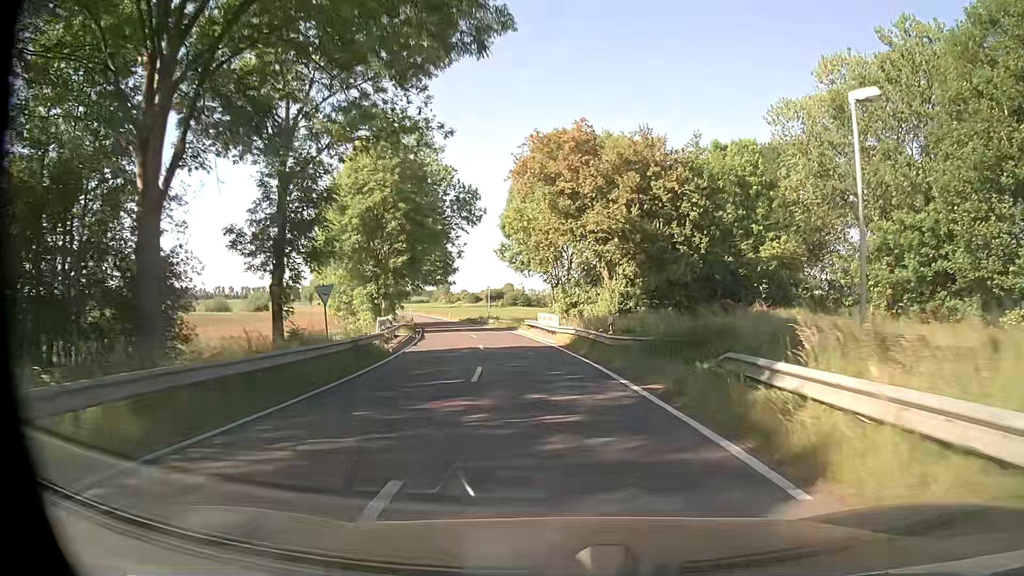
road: secondary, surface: asphalt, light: Day
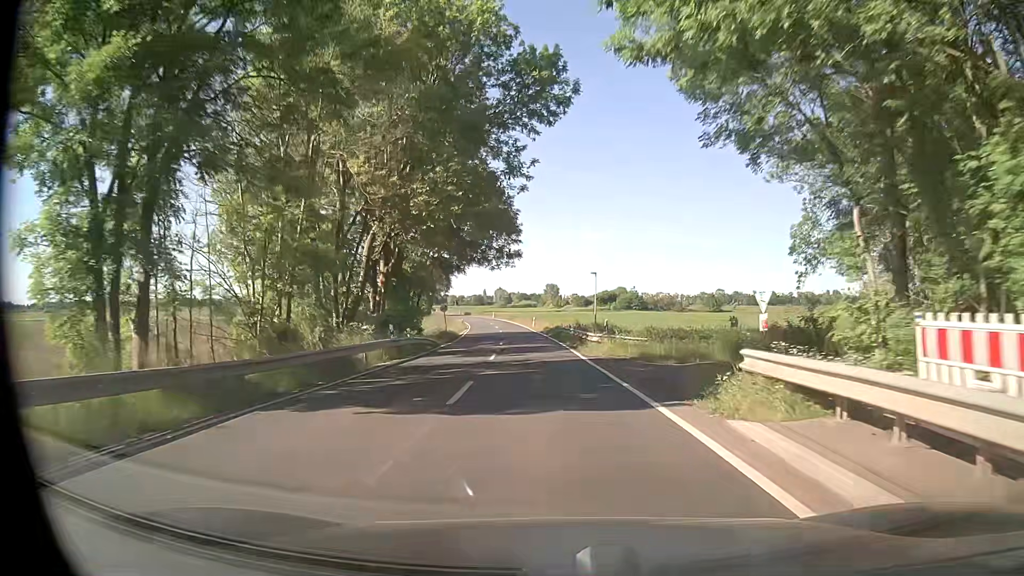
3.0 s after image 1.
(-3.3, +39.7) m; -10°
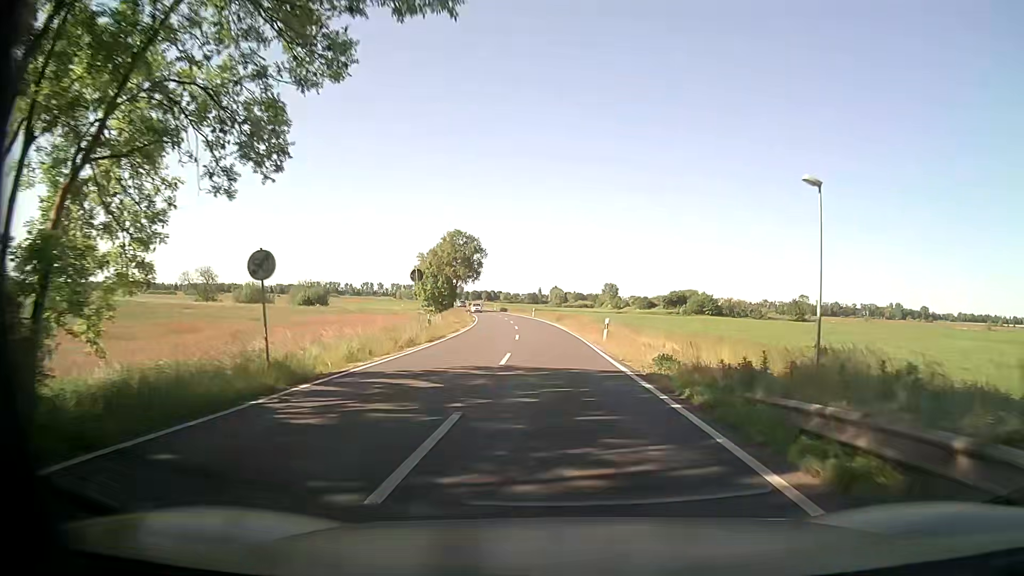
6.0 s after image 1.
(-1.8, +42.4) m; -4°
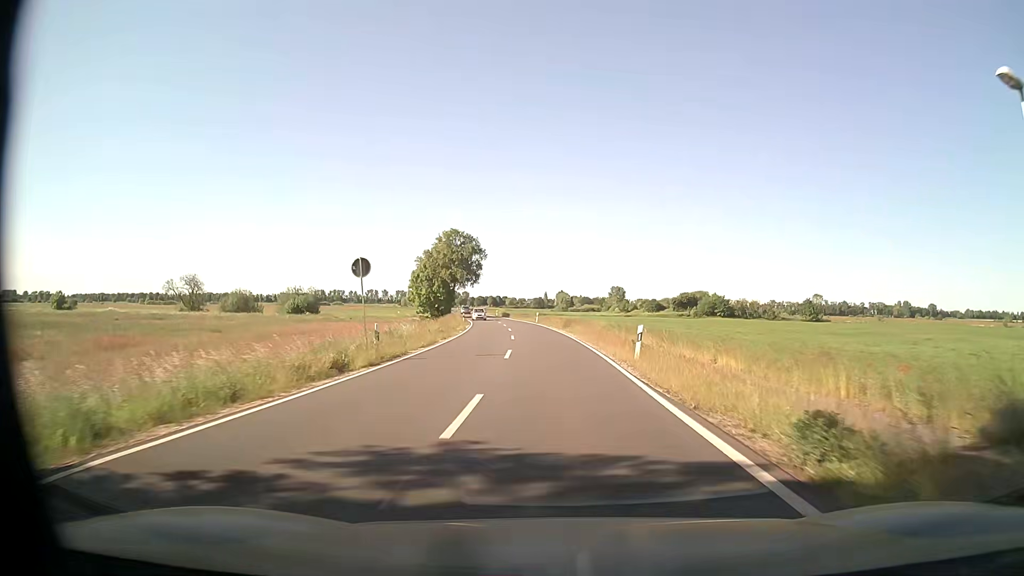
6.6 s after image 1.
(0.0, +9.4) m; 0°
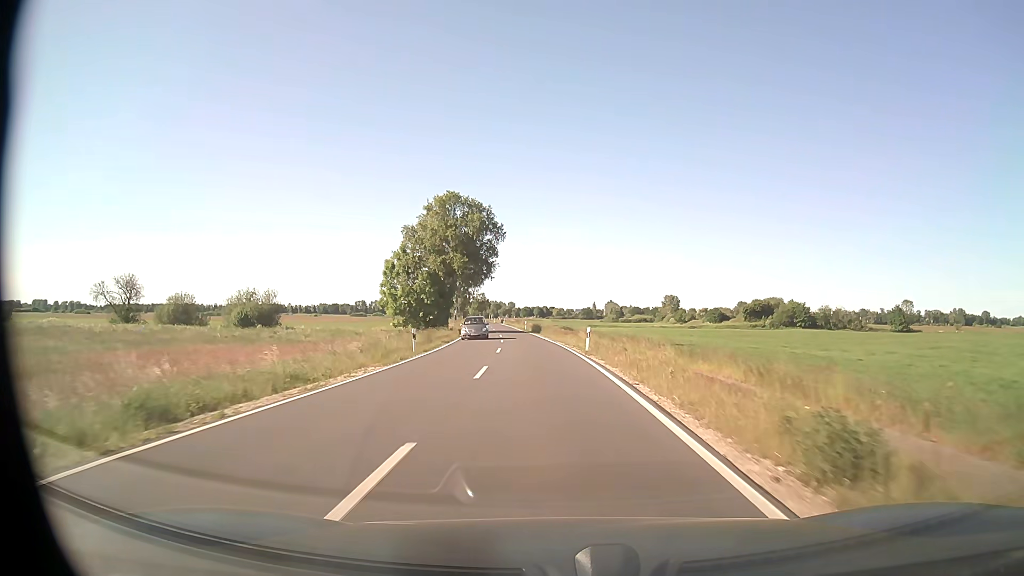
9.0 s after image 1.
(-1.2, +40.7) m; -4°
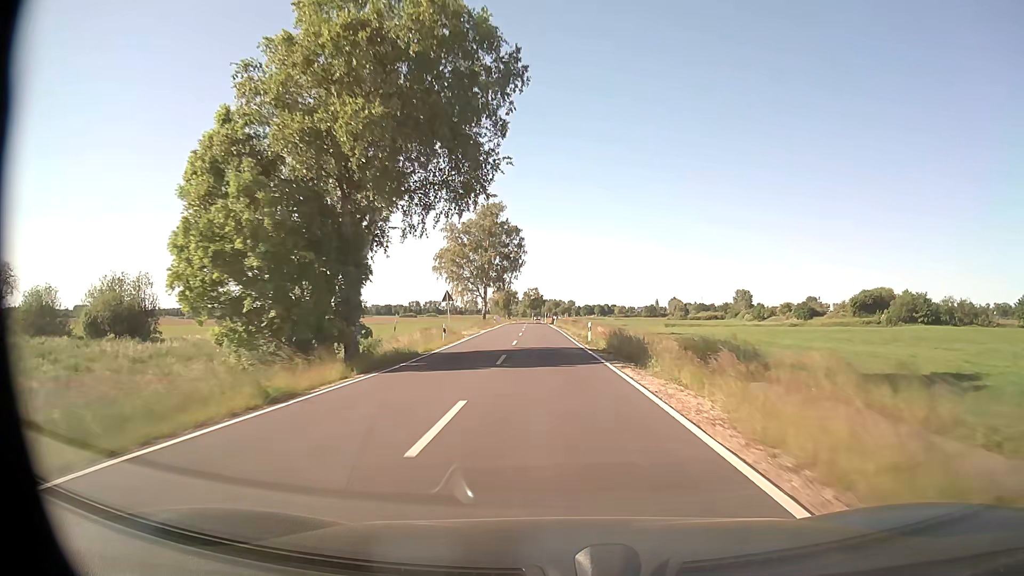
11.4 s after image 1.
(-2.1, +45.4) m; -5°
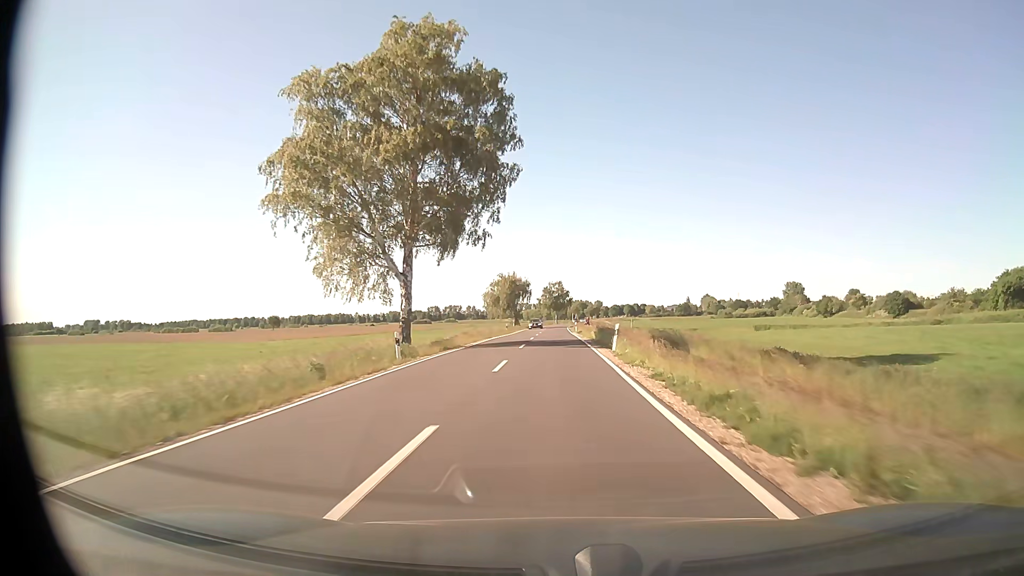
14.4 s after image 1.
(-1.9, +63.0) m; -3°
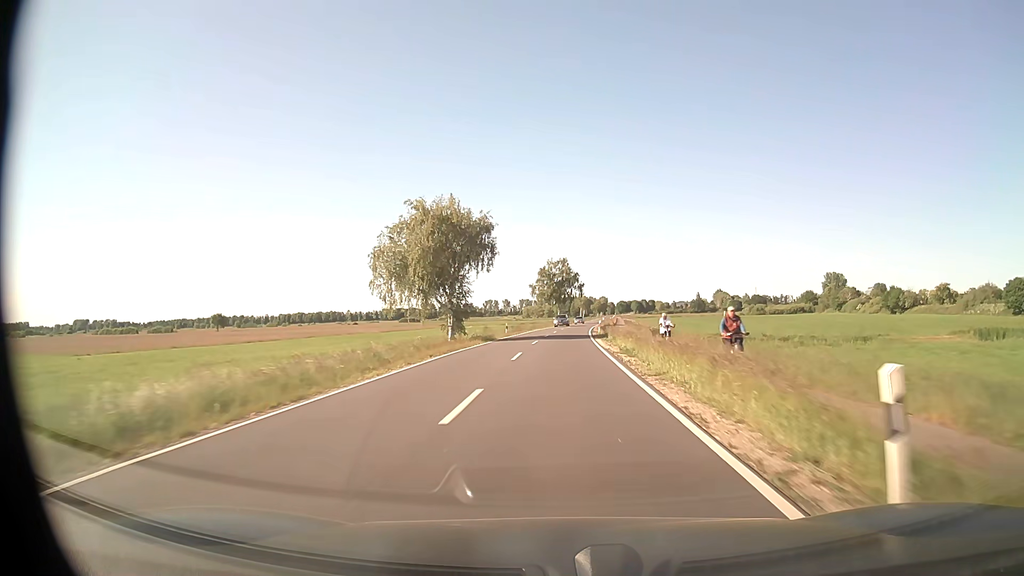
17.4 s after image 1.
(-0.3, +68.7) m; 0°
(0, +10) (0, +20) (0, +30) (0, +40) (+1, +50) (+1, +60) (+2, +70) (+3, +80) (+4, +90) (+4, +100) m
